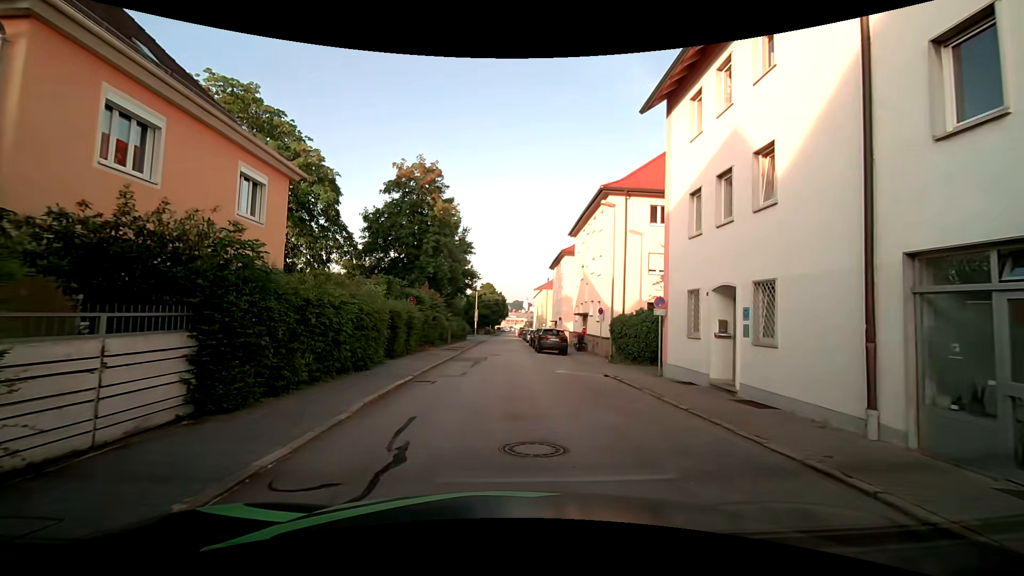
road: residential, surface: asphalt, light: Day
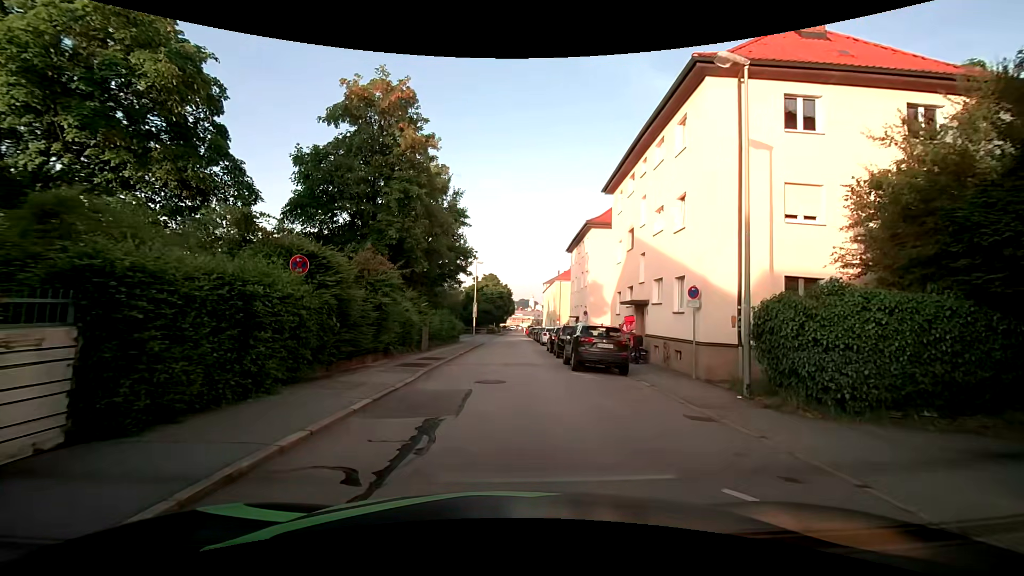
(-0.6, +13.9) m; -3°
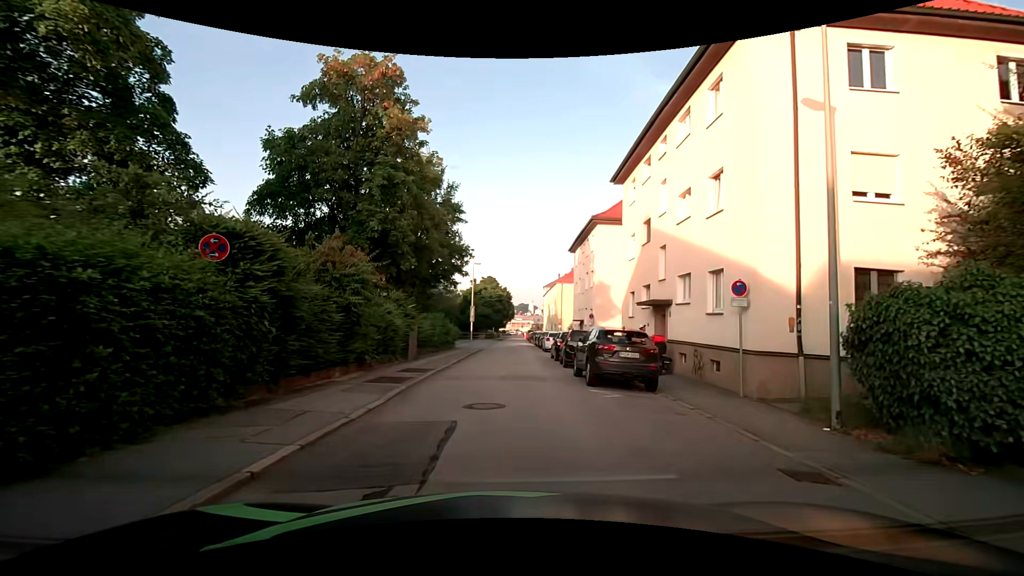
(0.0, +3.1) m; 0°
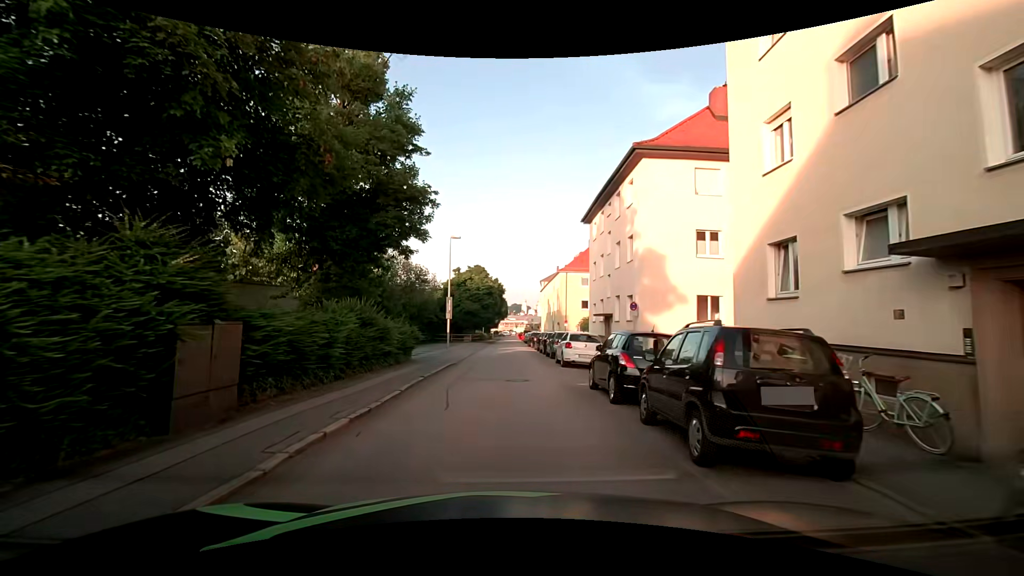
(+0.1, +14.4) m; +2°
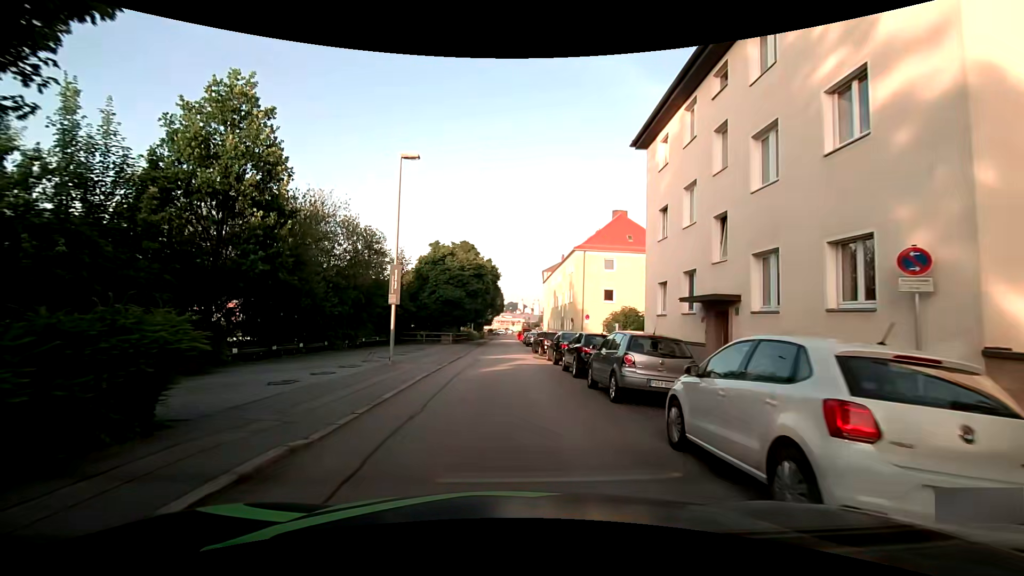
(-0.2, +16.1) m; 0°
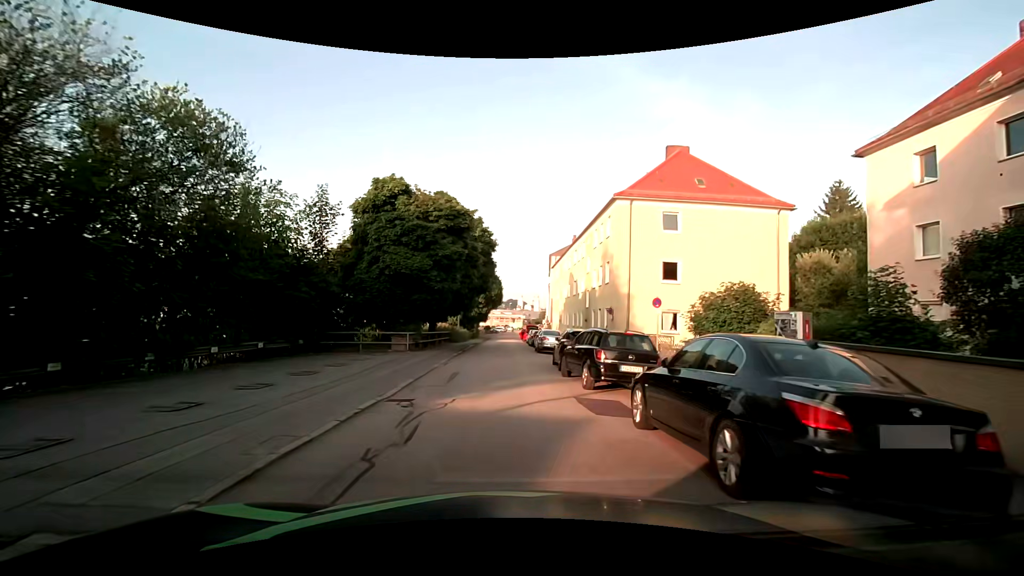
(-0.1, +17.0) m; 0°
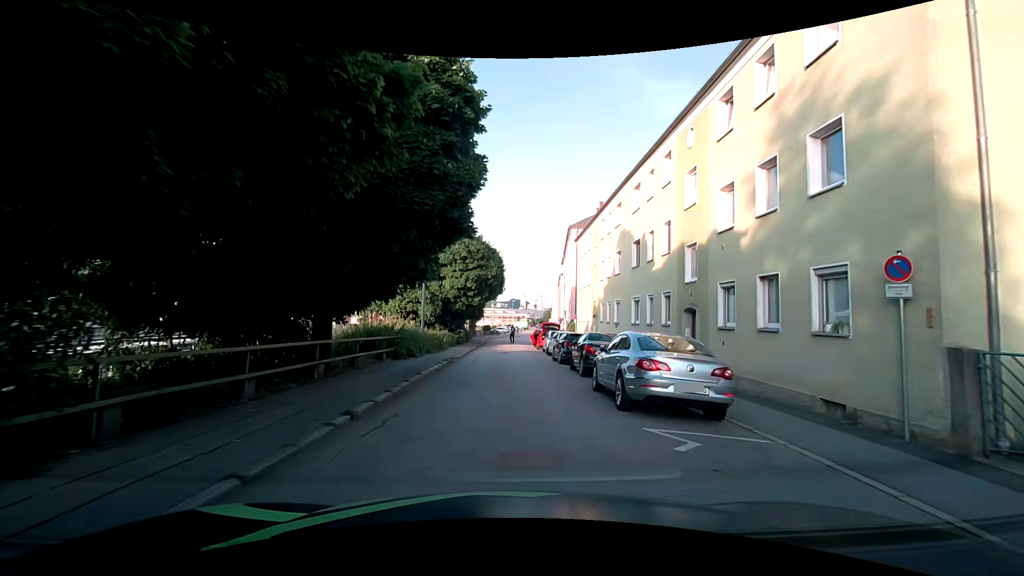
(-0.1, +20.3) m; 0°
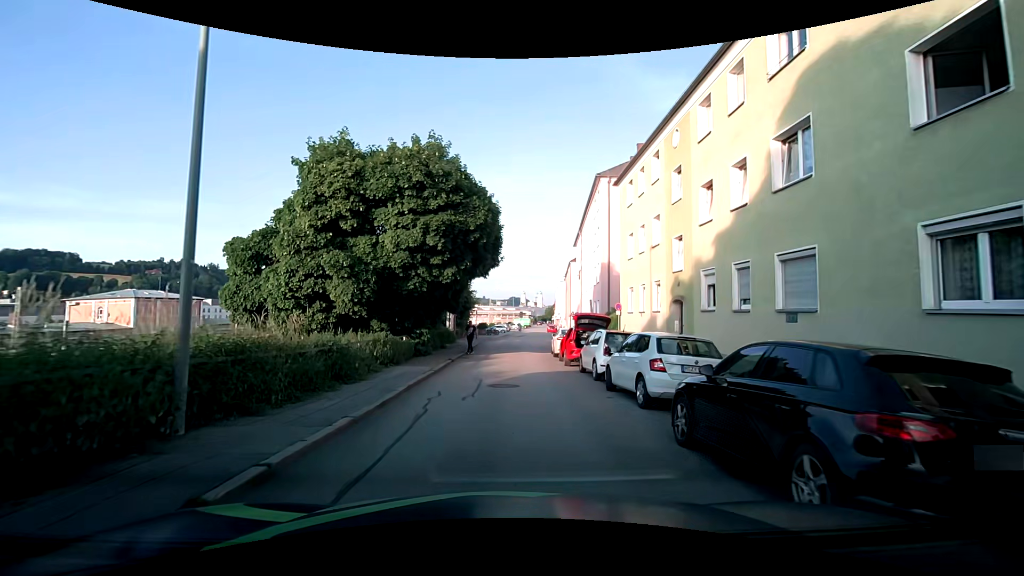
(-0.1, +17.5) m; -1°
(0, +10) (0, +20) (+1, +30) (+2, +40) (+3, +50) (+4, +60) (+5, +70) (+5, +80) (+5, +90) (+6, +100) m
